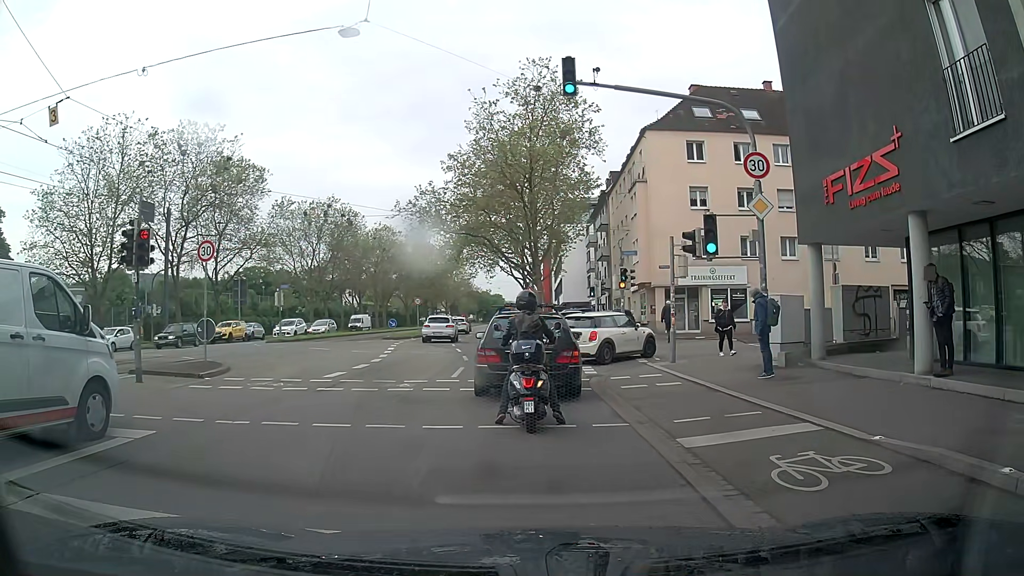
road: primary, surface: asphalt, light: Day
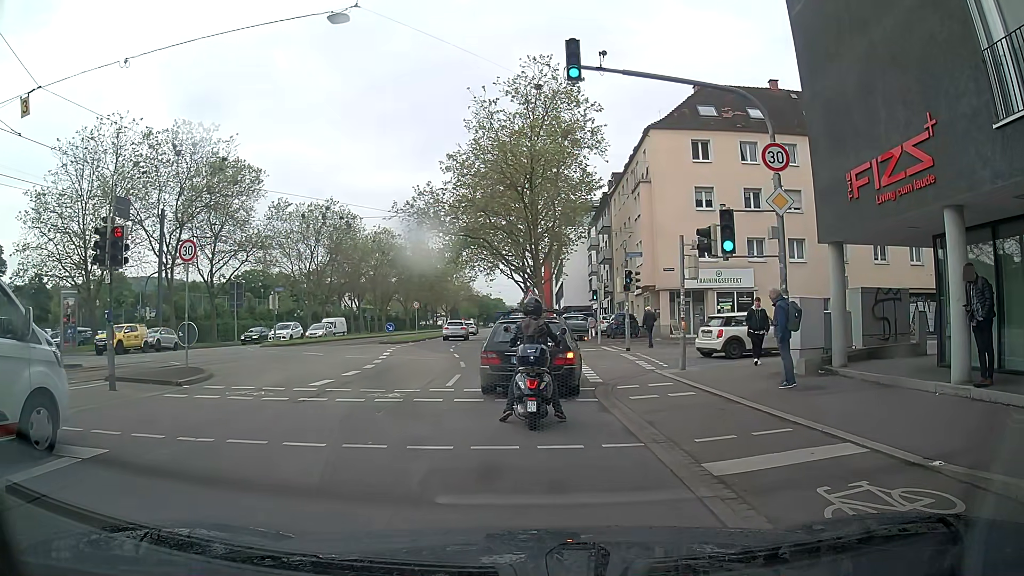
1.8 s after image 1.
(0.0, +1.1) m; 0°
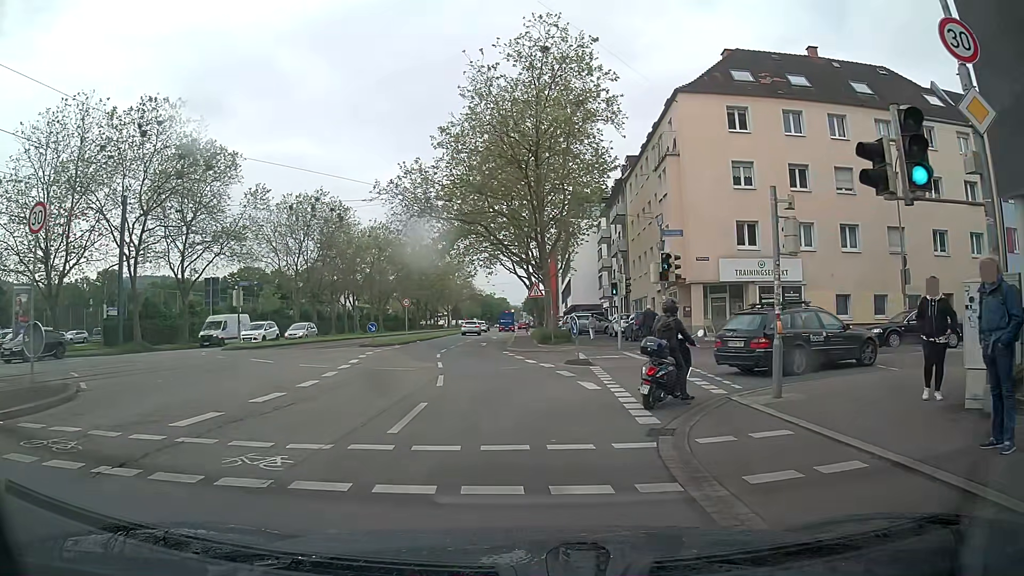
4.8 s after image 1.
(+0.1, +6.8) m; 0°
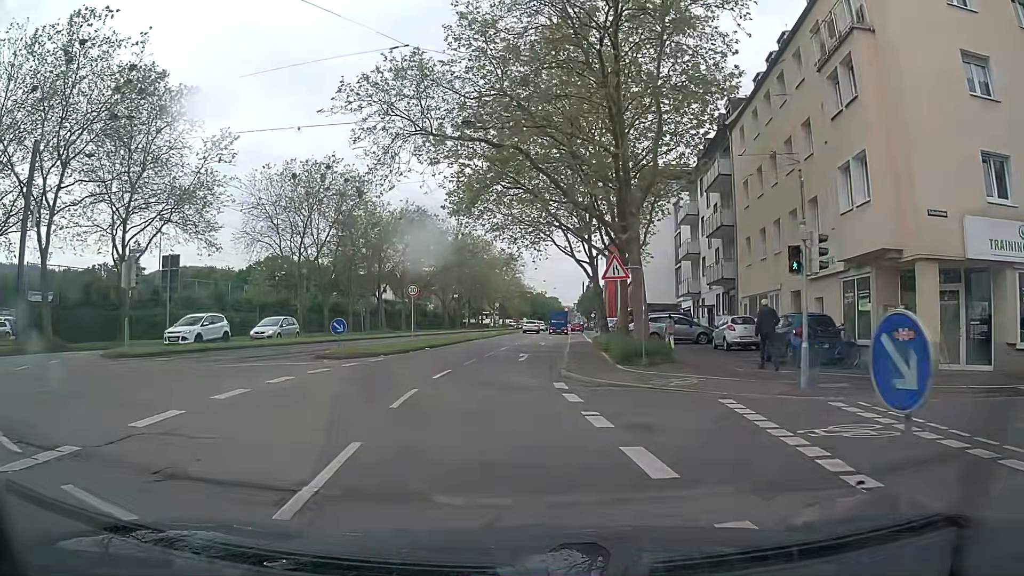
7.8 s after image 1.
(-0.8, +16.1) m; -6°
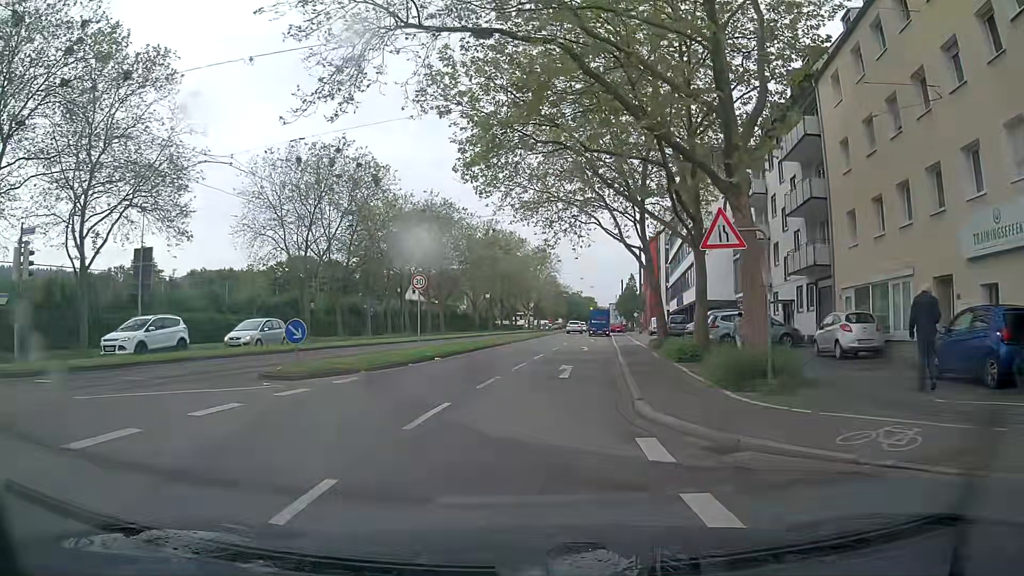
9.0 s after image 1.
(-0.3, +7.9) m; -3°
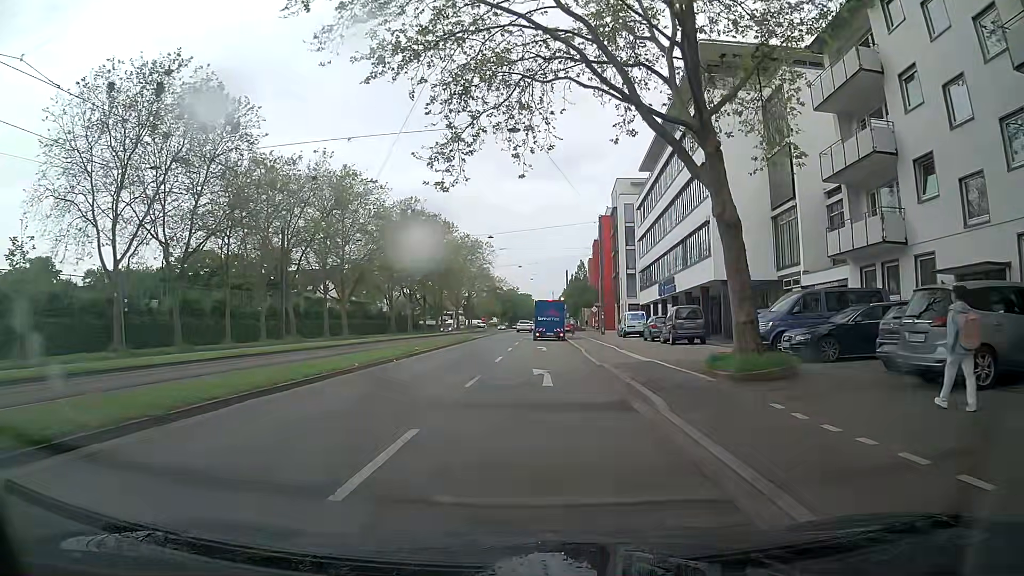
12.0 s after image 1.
(+0.7, +21.4) m; +5°
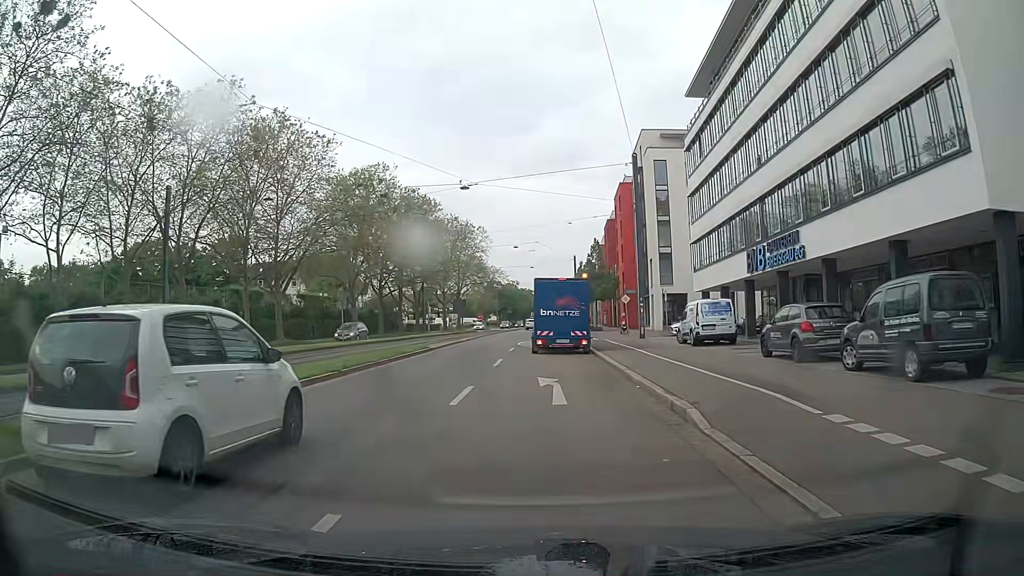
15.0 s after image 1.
(+0.2, +21.3) m; +1°
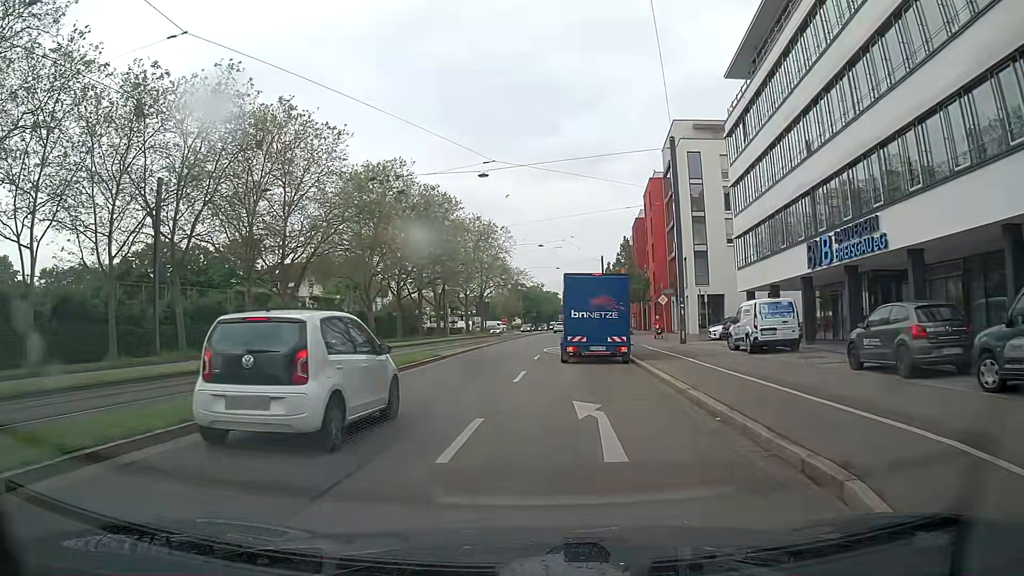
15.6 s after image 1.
(-0.2, +4.1) m; -2°
(-1, +10) (-2, +20) (-2, +30) (-2, +40) (-1, +50) (-1, +60) (0, +70) (0, +80) (+1, +90) (+2, +100) m
